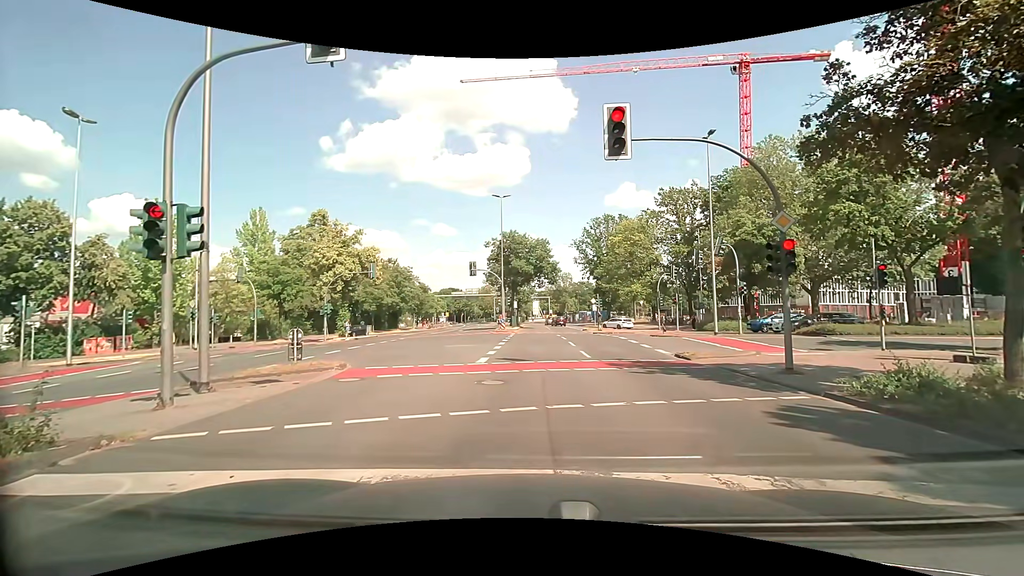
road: secondary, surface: asphalt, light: Day
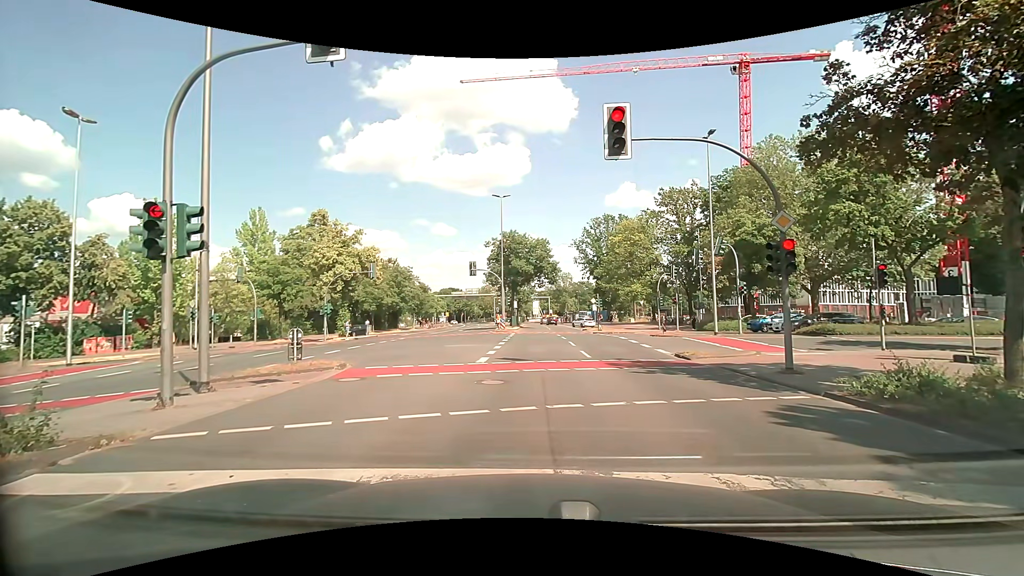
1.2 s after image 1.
(0.0, 0.0) m; 0°
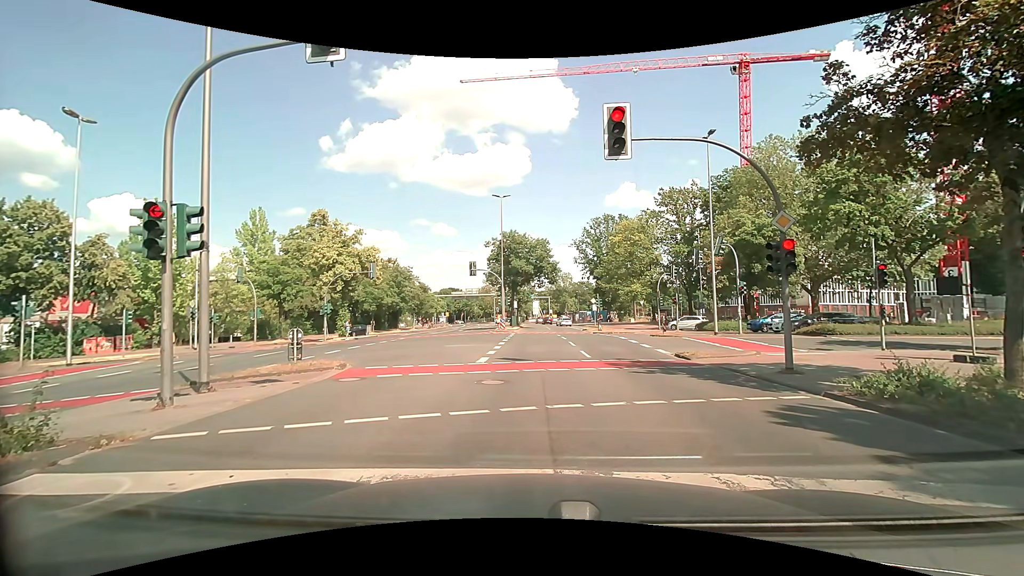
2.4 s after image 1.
(0.0, 0.0) m; 0°
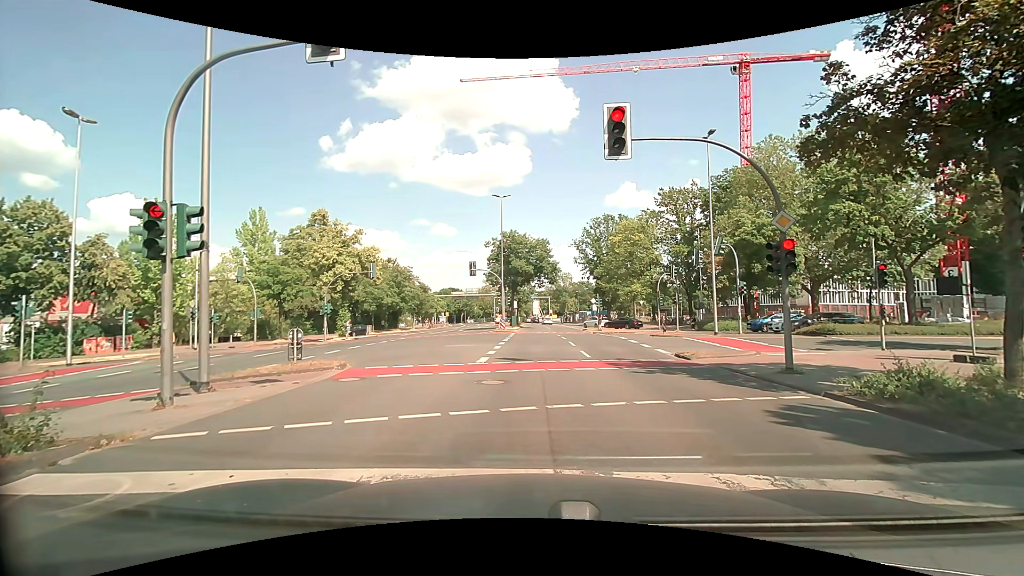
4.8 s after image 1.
(0.0, 0.0) m; 0°
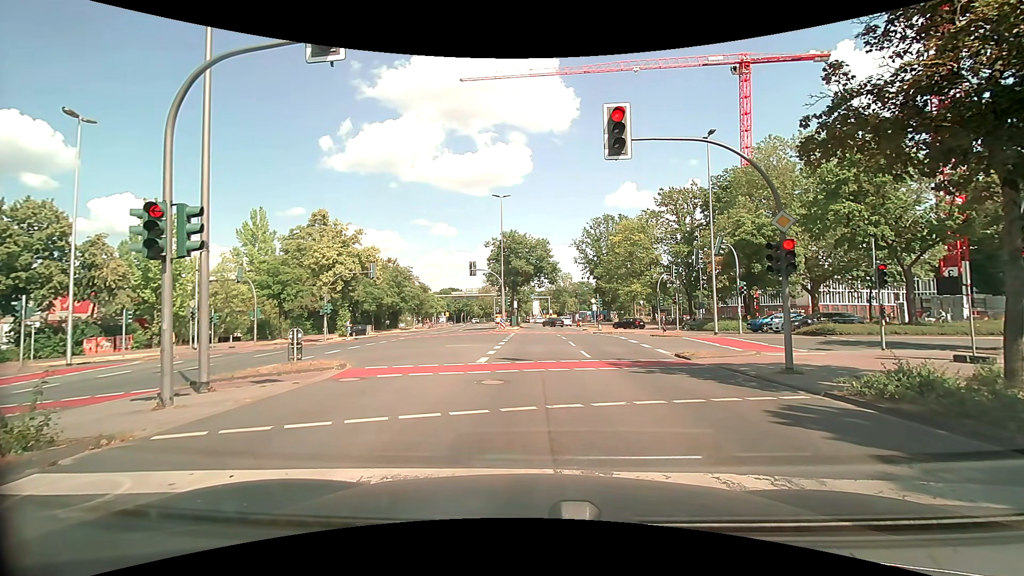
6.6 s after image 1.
(0.0, 0.0) m; 0°
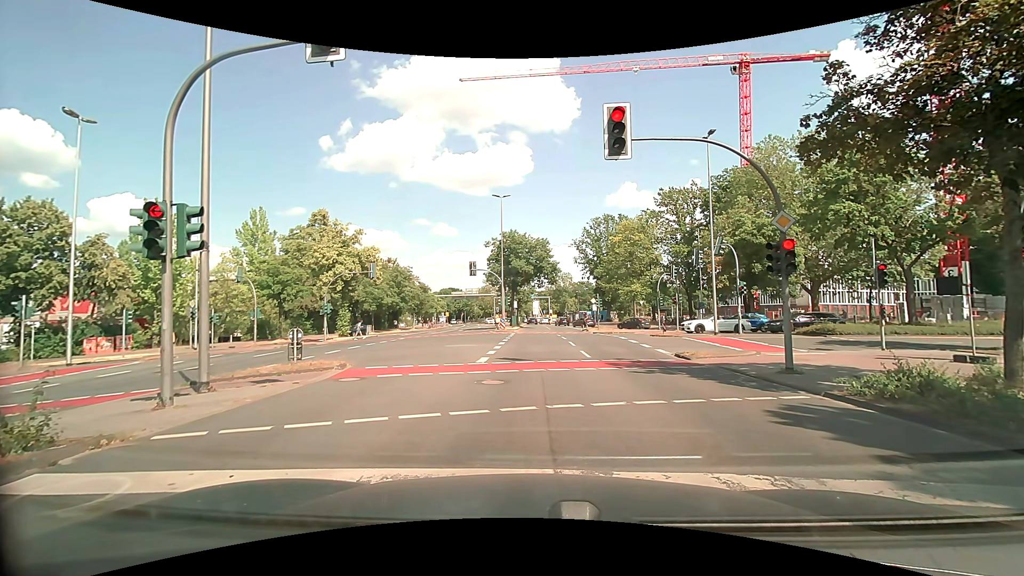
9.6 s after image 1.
(0.0, 0.0) m; 0°
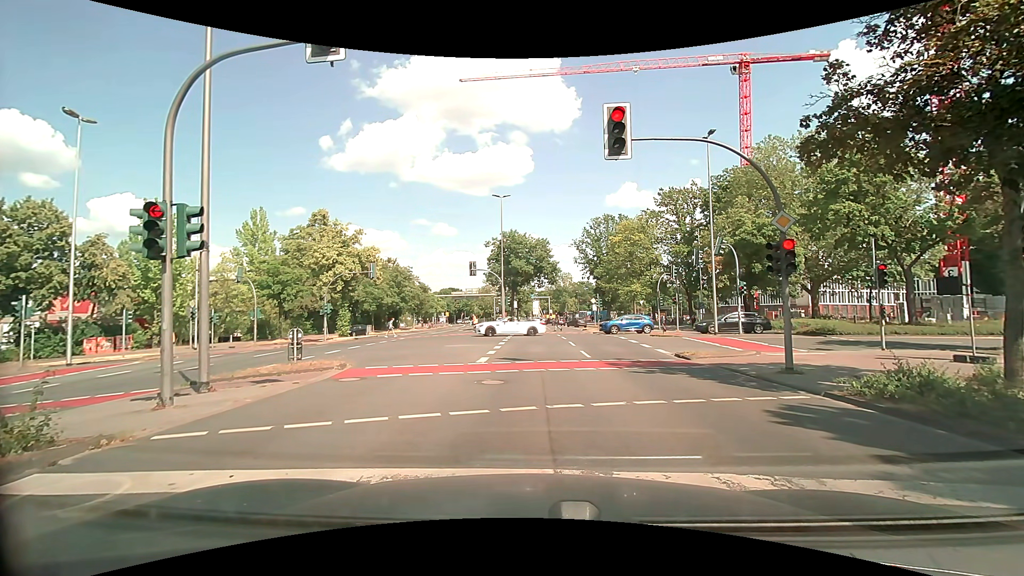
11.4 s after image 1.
(0.0, 0.0) m; 0°
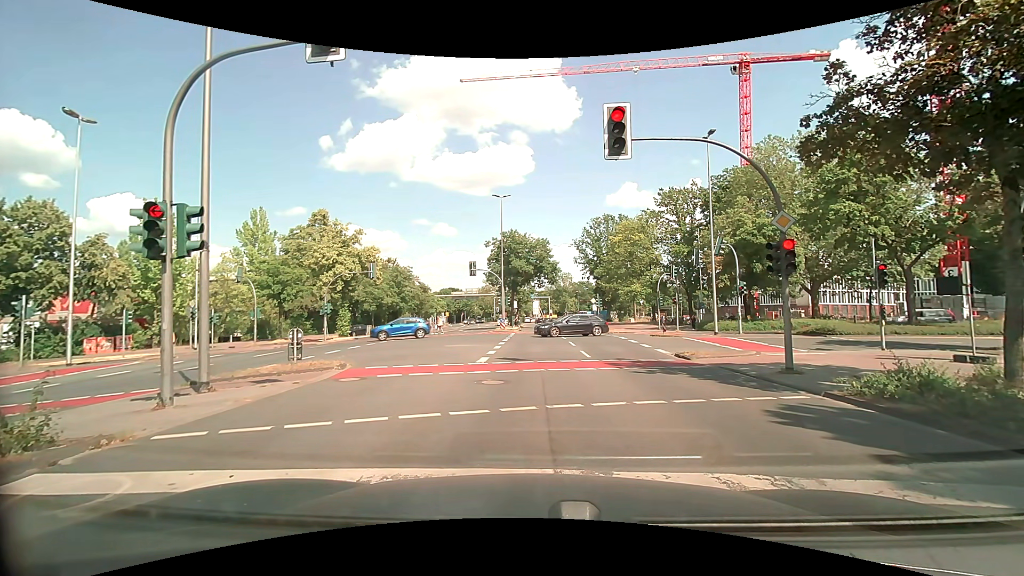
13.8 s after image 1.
(0.0, 0.0) m; 0°
